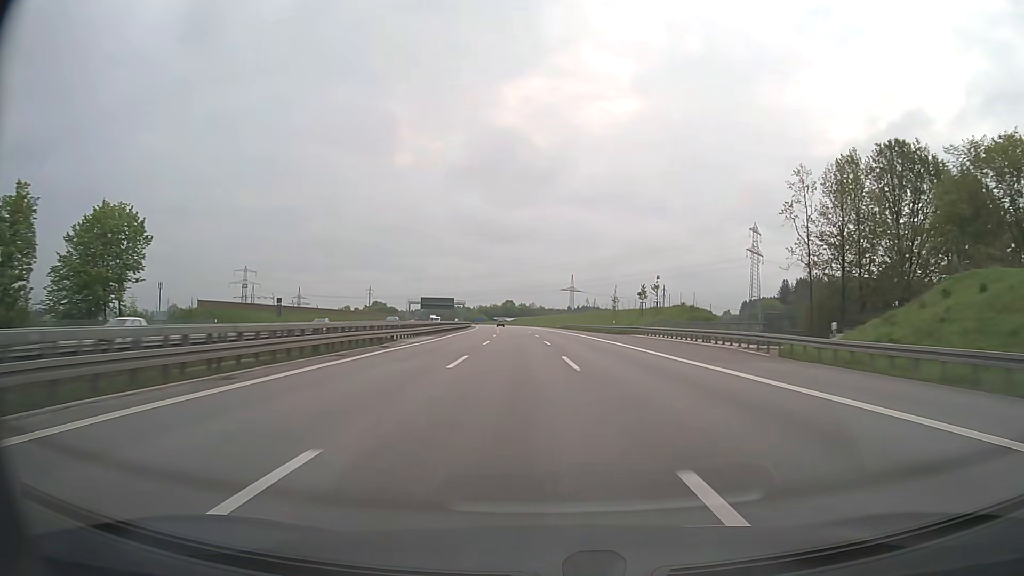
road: motorway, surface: asphalt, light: Day
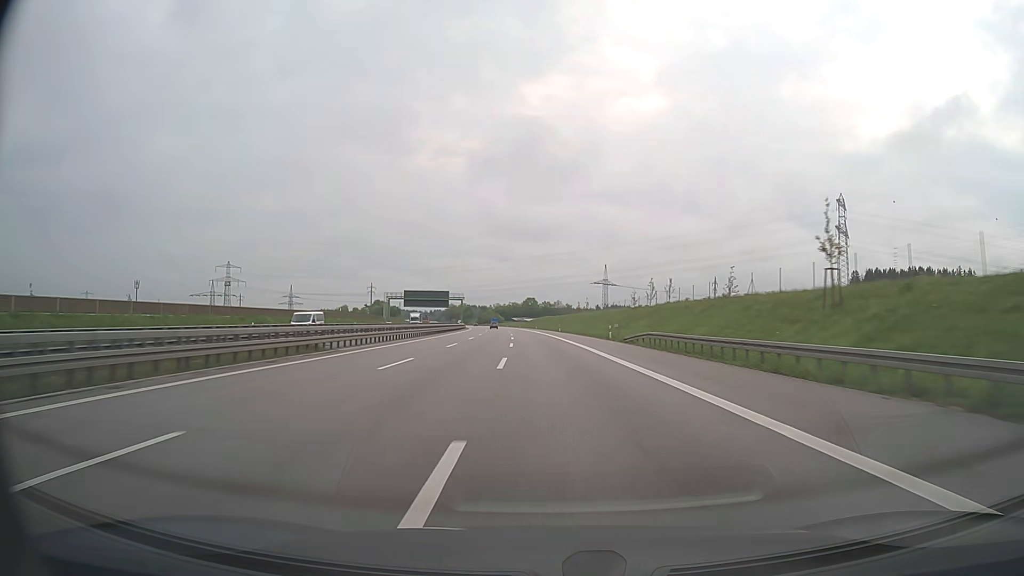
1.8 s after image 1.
(-0.5, +71.6) m; -2°
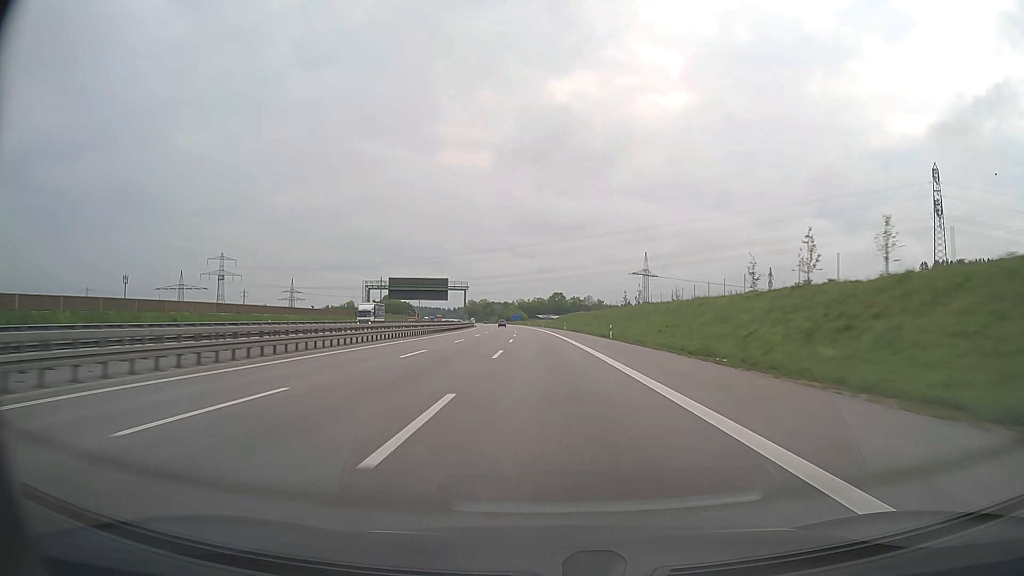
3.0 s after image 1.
(-1.1, +48.9) m; -2°
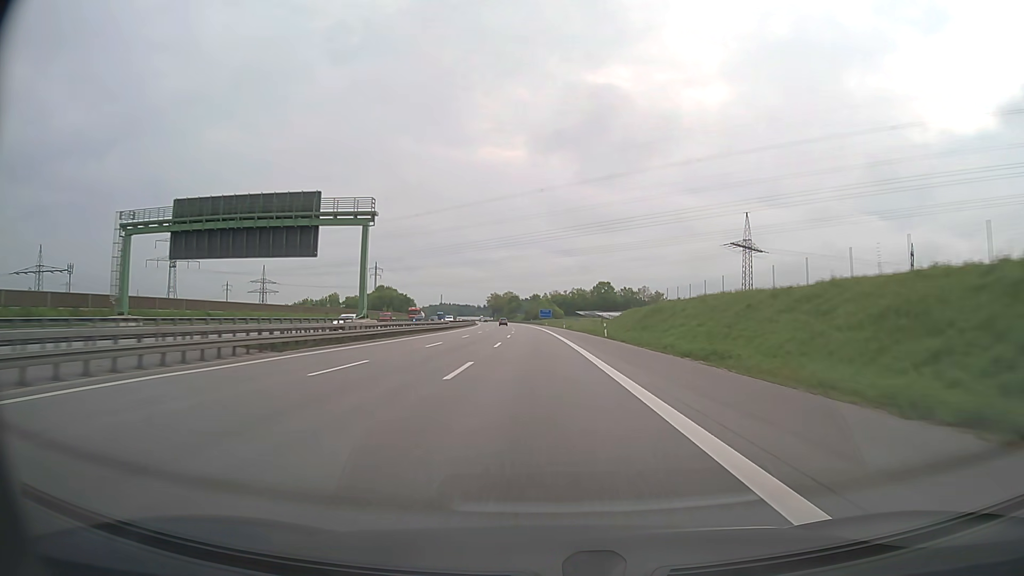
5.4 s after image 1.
(-2.8, +99.4) m; -3°
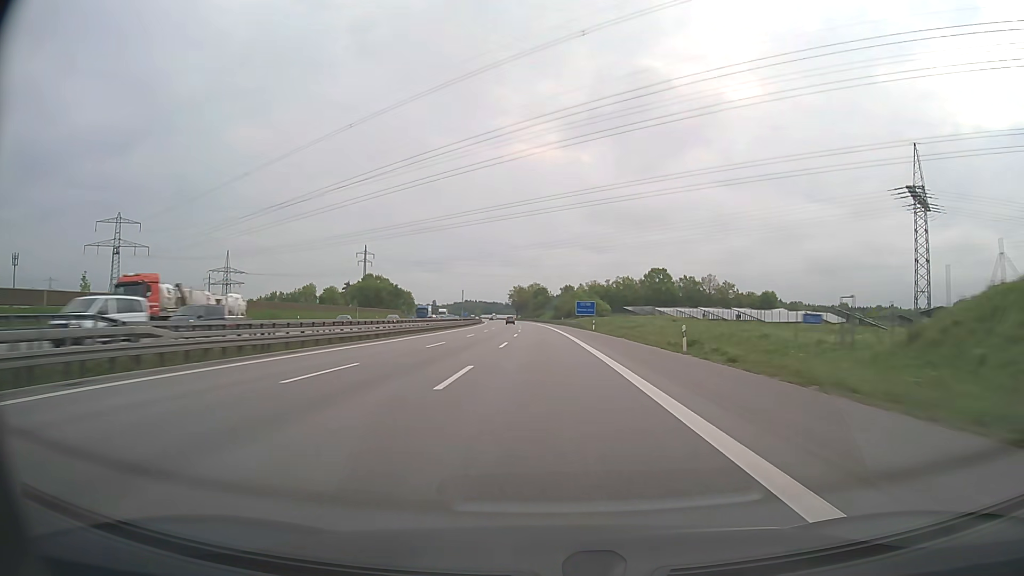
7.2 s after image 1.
(-1.7, +74.6) m; -3°
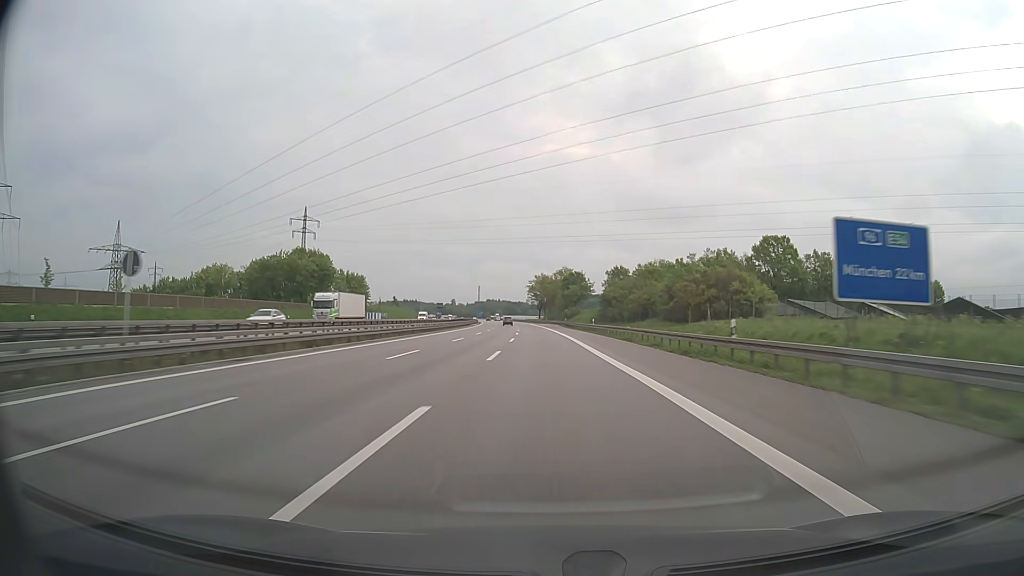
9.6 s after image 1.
(-2.3, +99.0) m; -2°
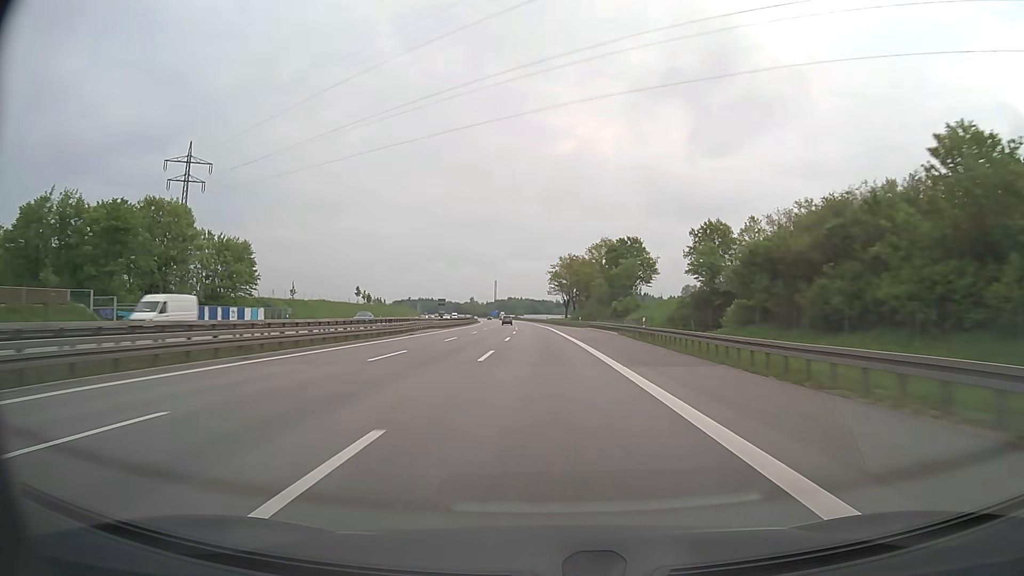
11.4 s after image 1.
(-1.3, +74.3) m; -2°
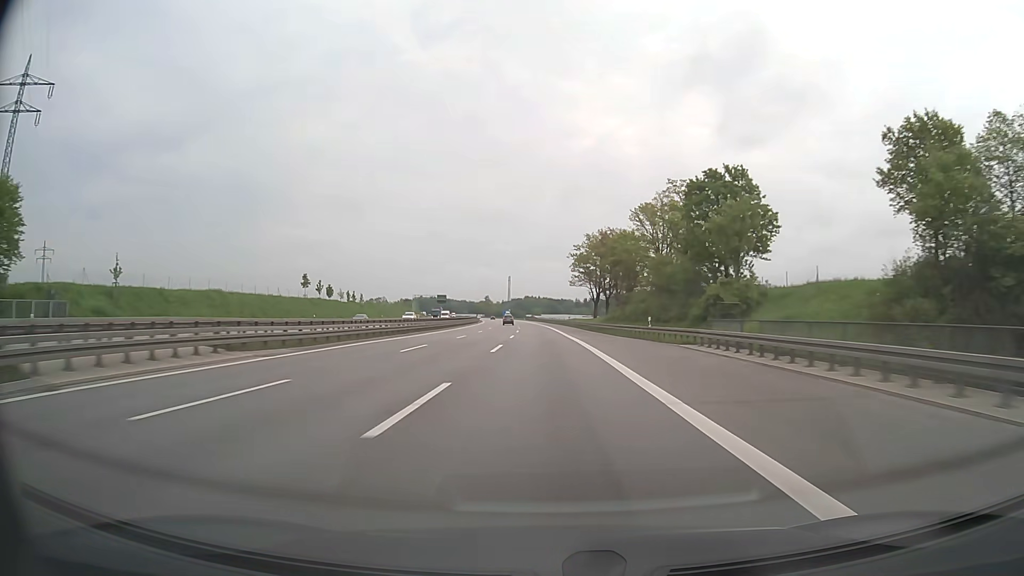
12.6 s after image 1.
(-0.7, +49.3) m; -2°
(0, +10) (0, +20) (0, +30) (0, +40) (-1, +50) (-1, +60) (-1, +70) (-2, +80) (-2, +90) (-3, +100) m
